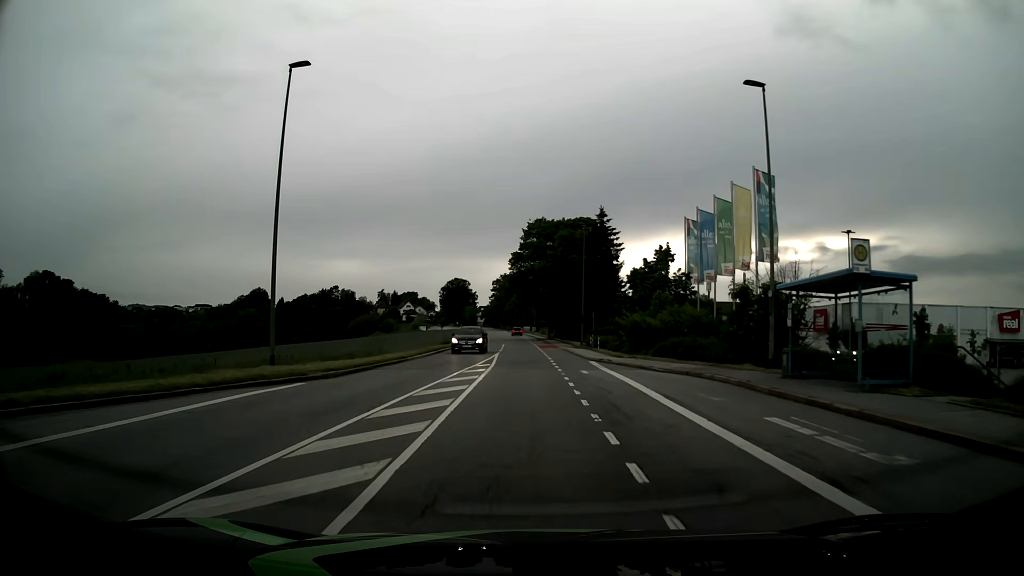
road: tertiary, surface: asphalt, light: Day
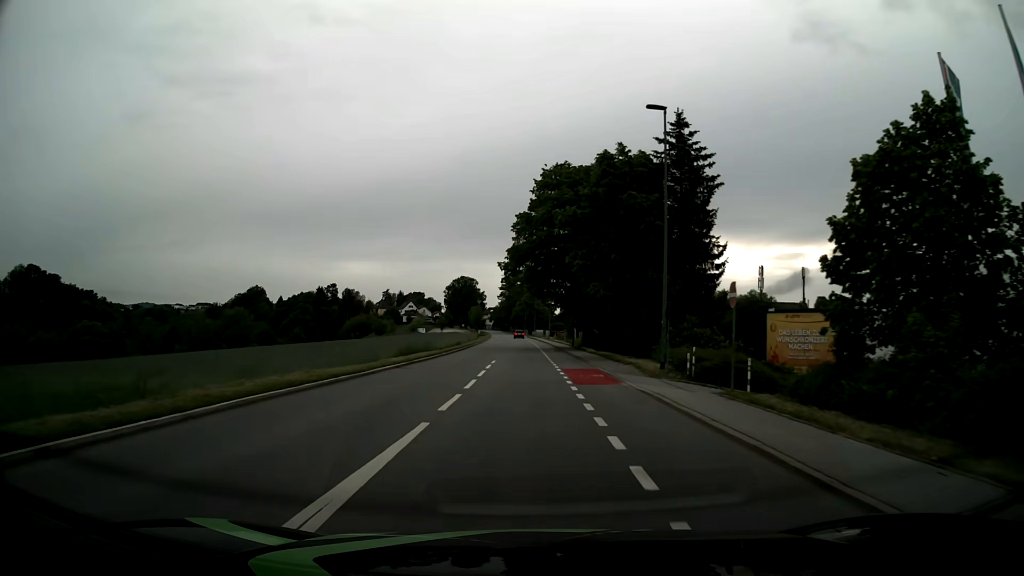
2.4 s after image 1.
(-0.2, +30.4) m; -1°
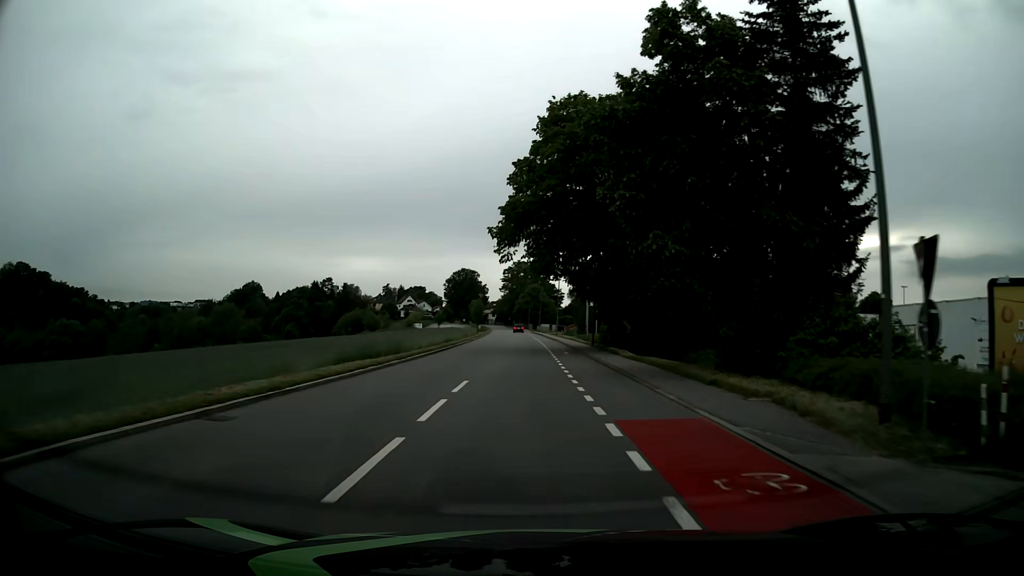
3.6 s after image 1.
(0.0, +15.6) m; 0°
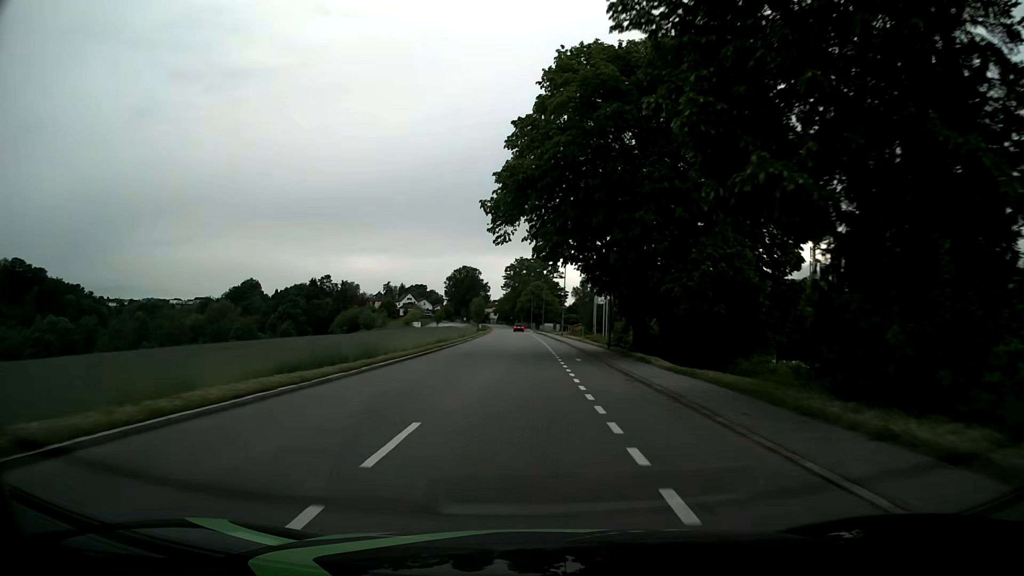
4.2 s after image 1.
(0.0, +7.7) m; 0°
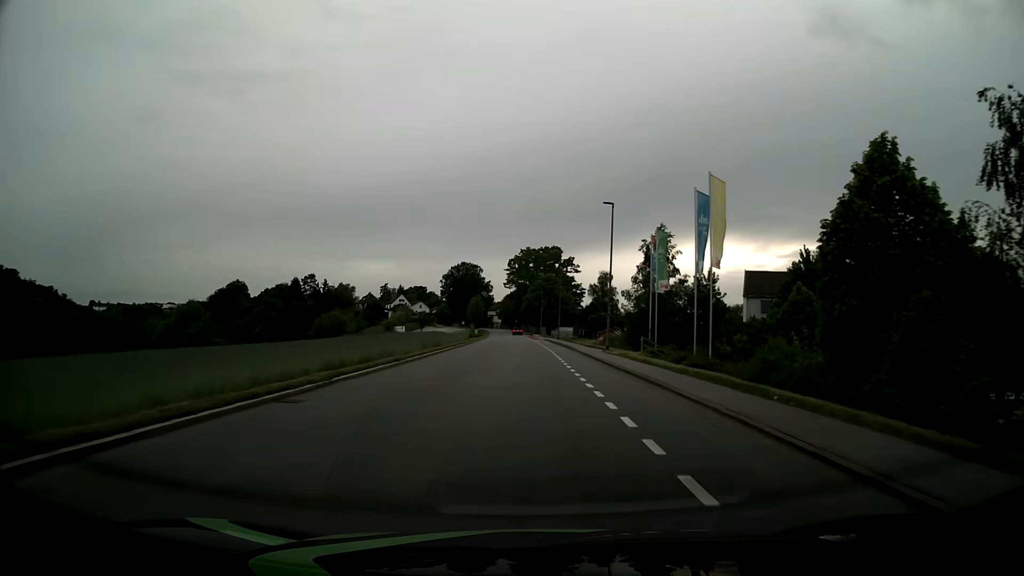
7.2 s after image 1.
(-0.4, +37.7) m; -1°
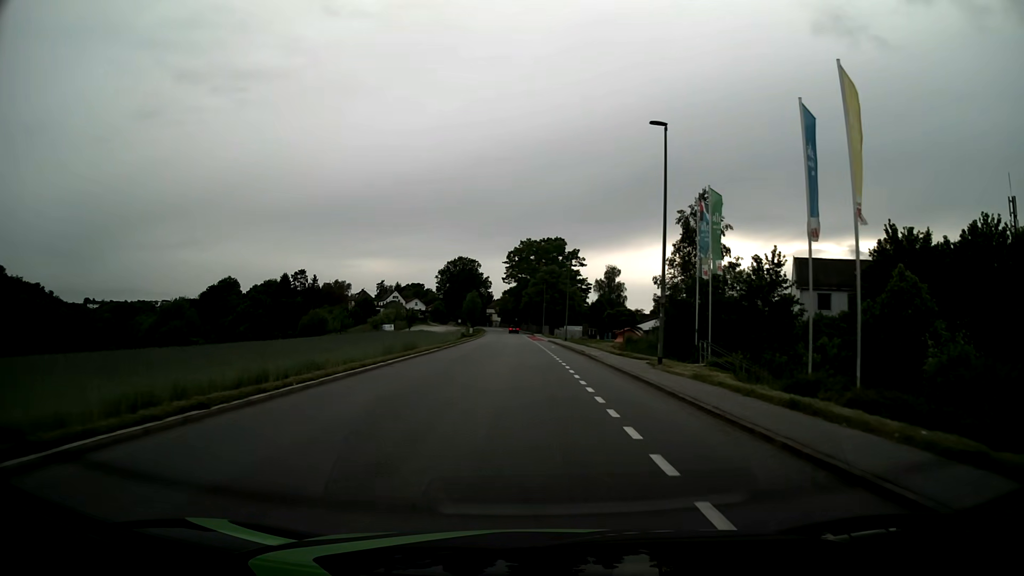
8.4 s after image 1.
(0.0, +14.8) m; 0°
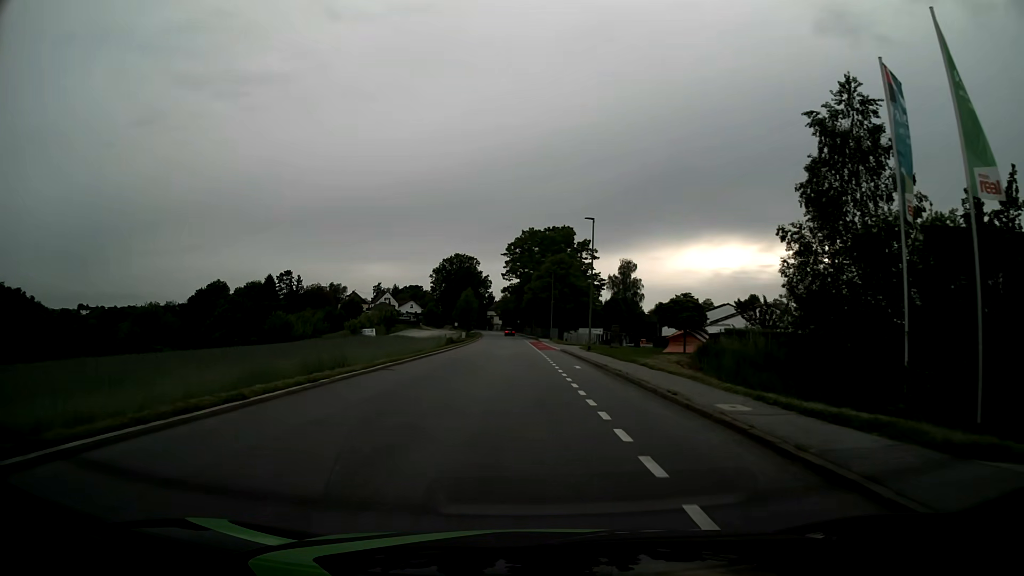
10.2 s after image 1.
(-0.1, +22.2) m; -1°
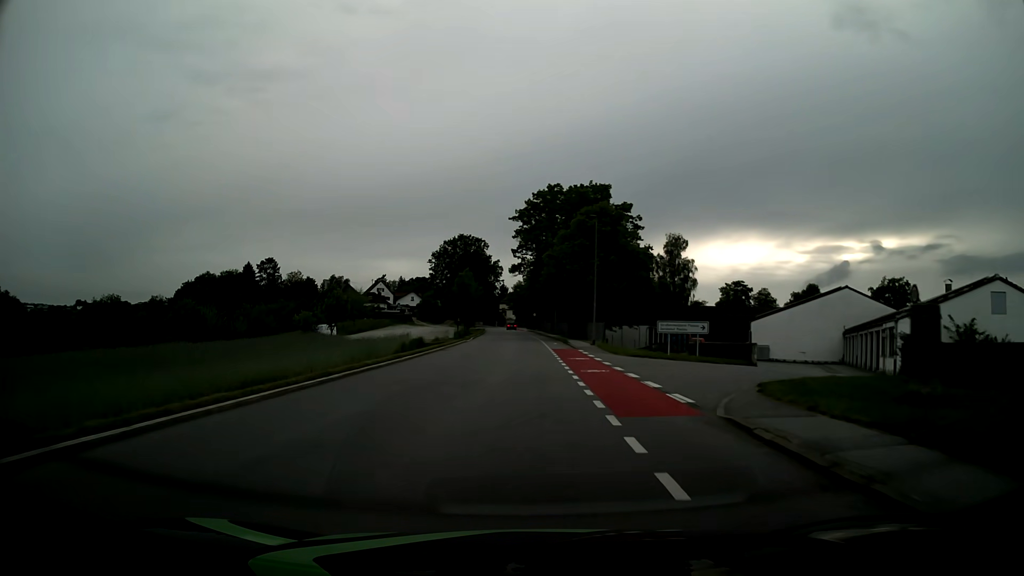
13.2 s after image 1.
(-0.6, +37.1) m; -1°
(0, +10) (0, +20) (0, +30) (0, +40) (-1, +50) (-1, +60) (-1, +70) (-1, +80) (-2, +90) (-2, +100) m
